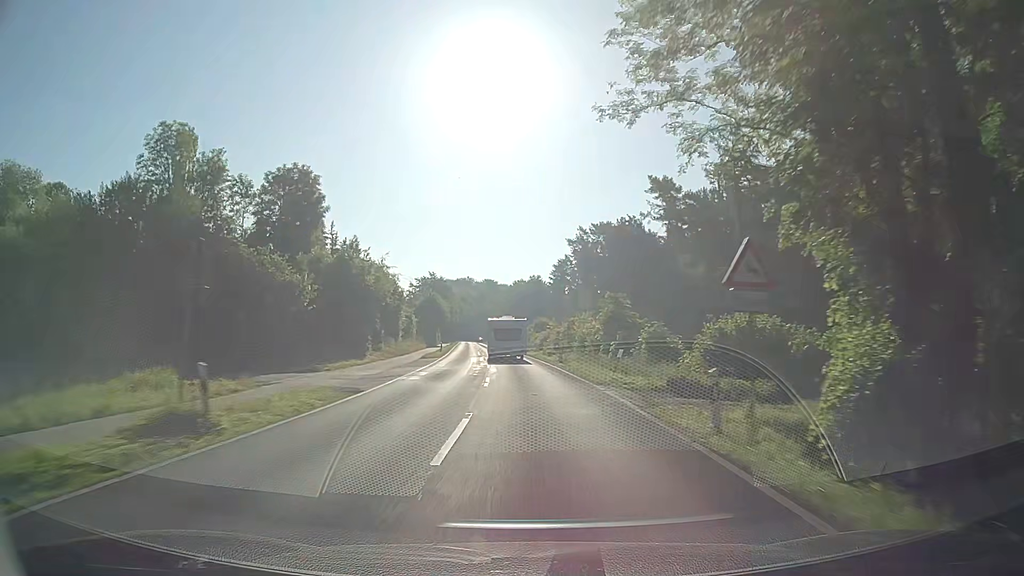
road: secondary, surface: asphalt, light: Day
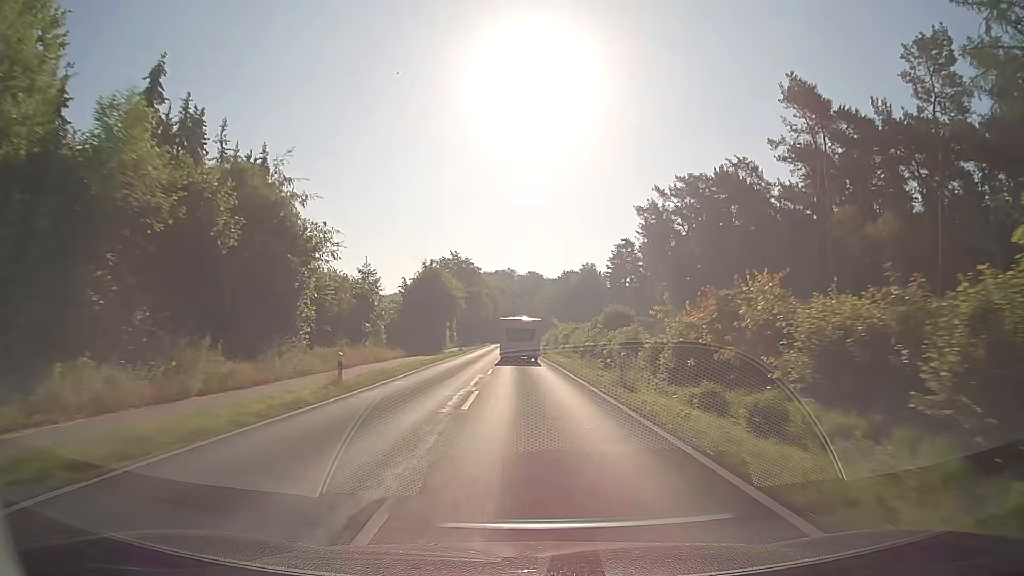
(-1.4, +42.3) m; -4°
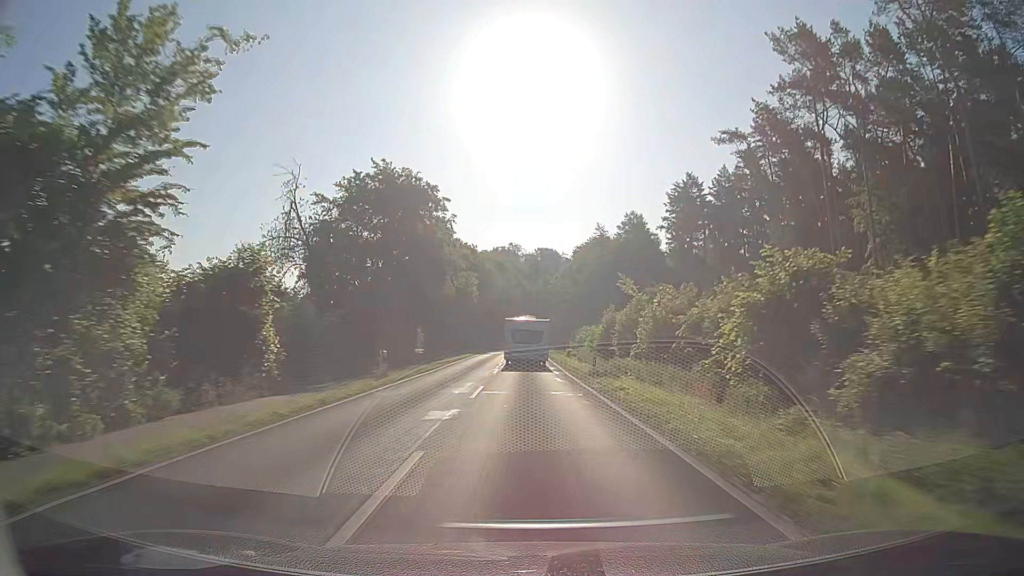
(-1.3, +69.1) m; -1°
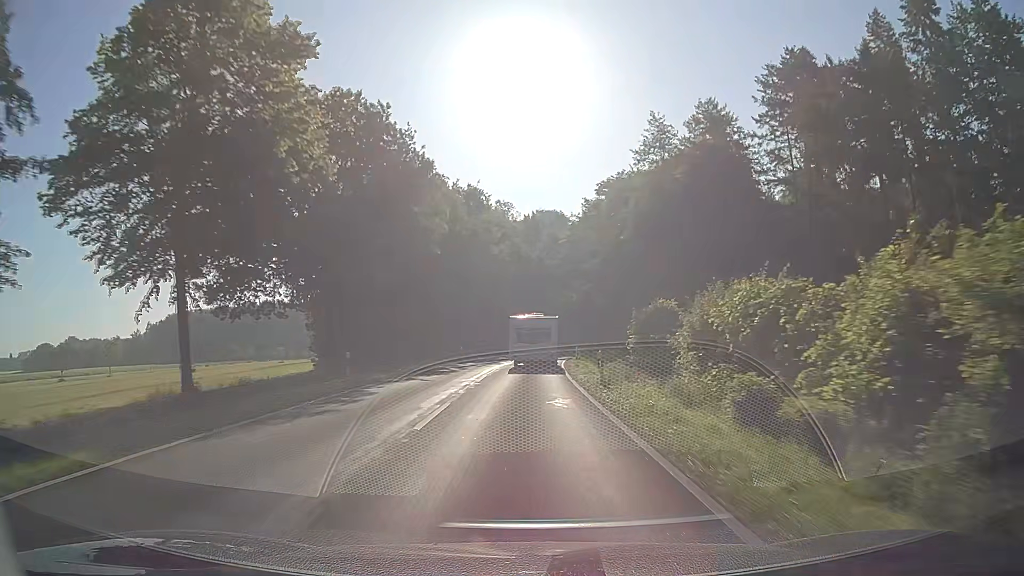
(-0.3, +53.7) m; 0°
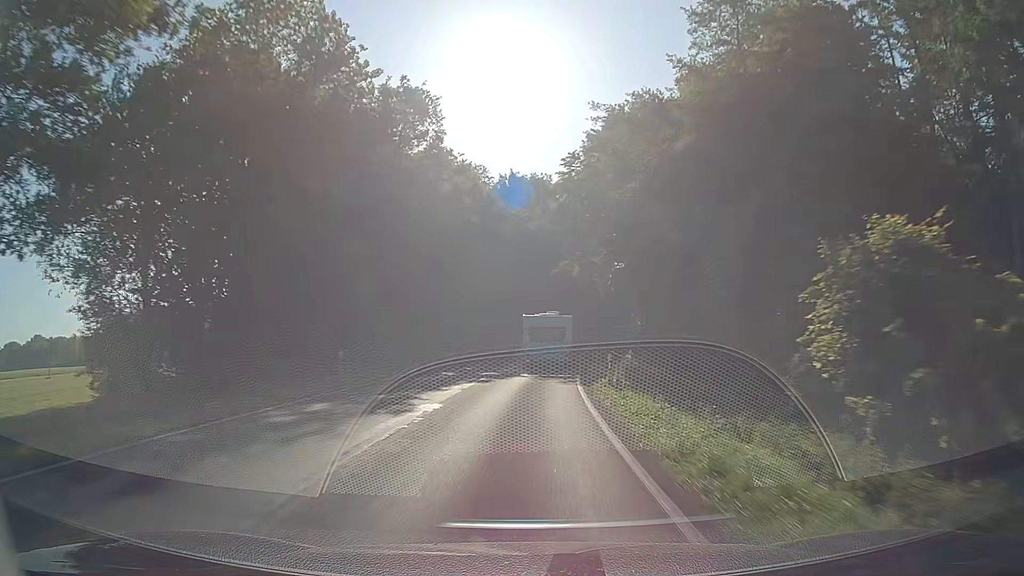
(+0.3, +26.1) m; +1°
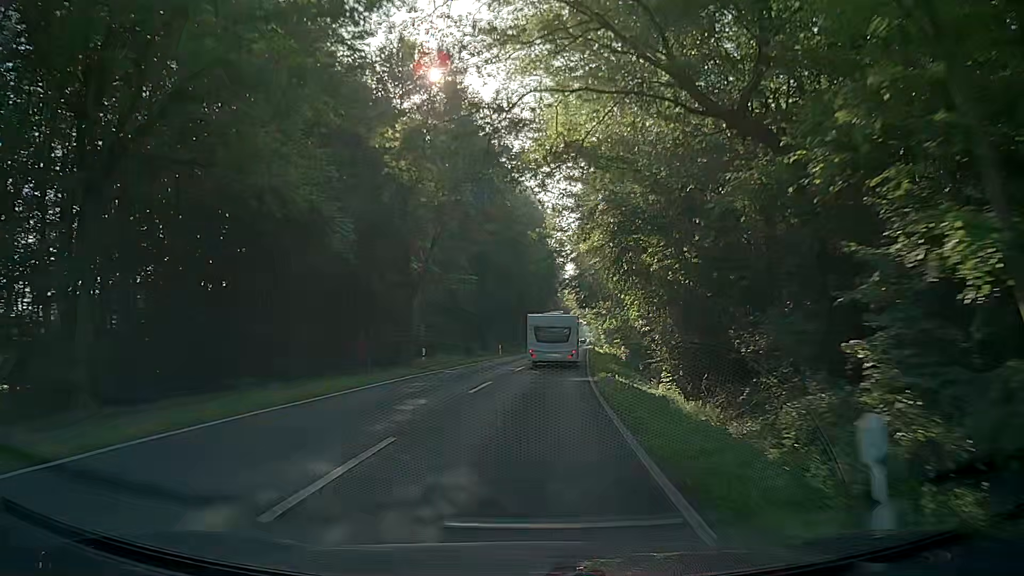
(+2.1, +38.5) m; +6°
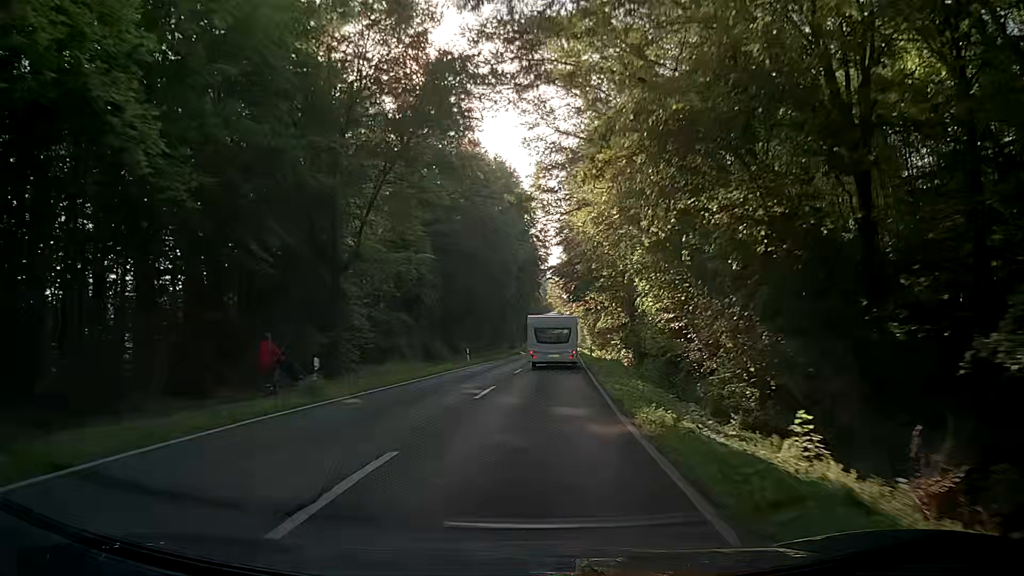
(+0.2, +12.8) m; +2°
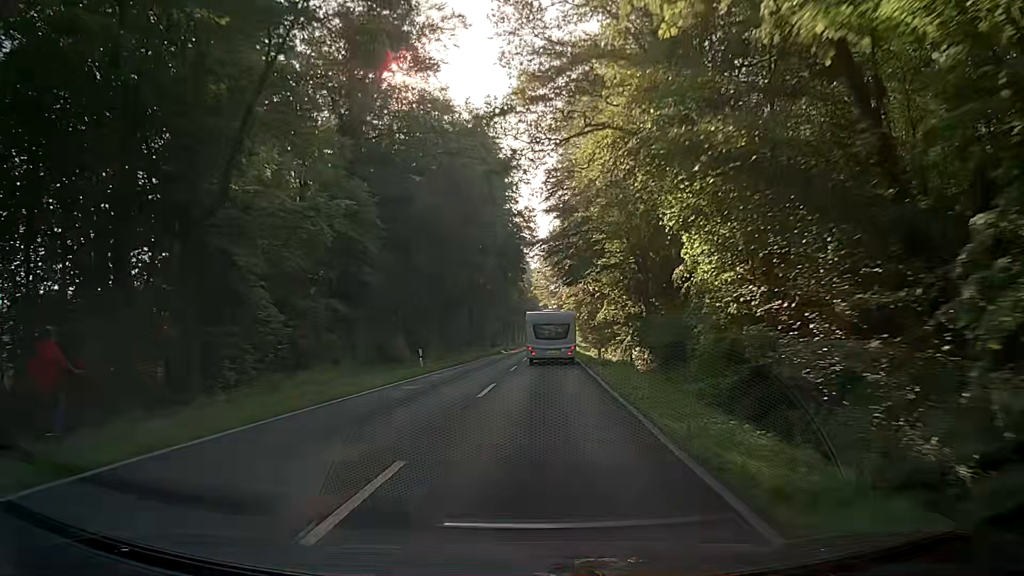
(+0.3, +12.7) m; +1°
(0, +10) (0, +20) (+1, +30) (+1, +40) (+2, +50) (+2, +60) (+3, +70) (+4, +80) (+4, +90) (+5, +100) m
